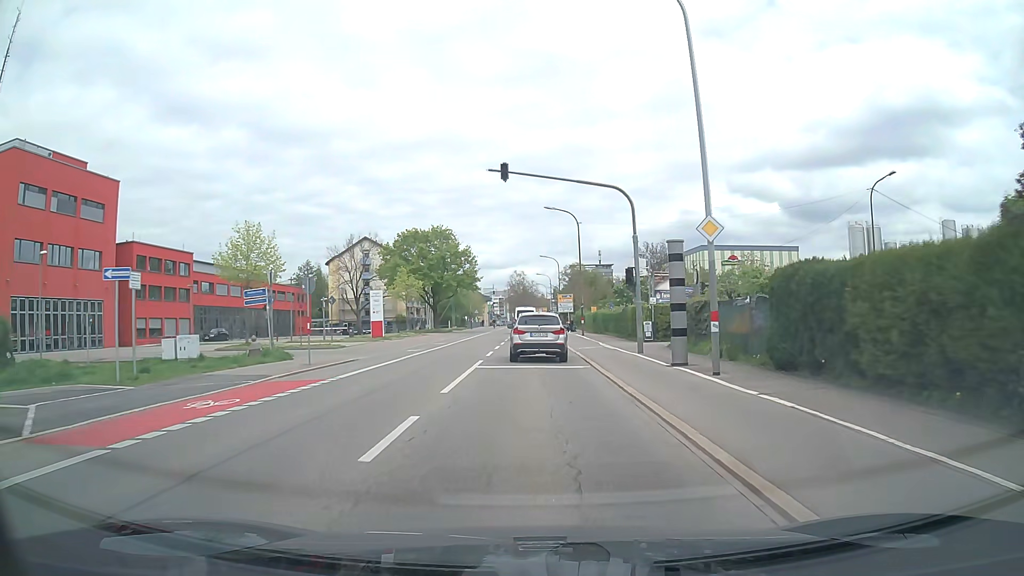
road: secondary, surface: asphalt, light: Day
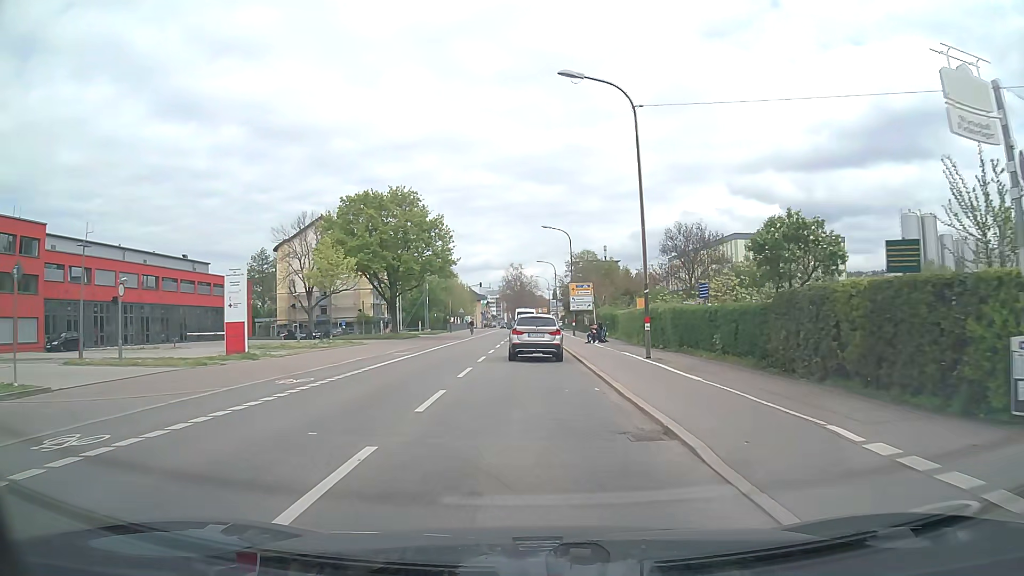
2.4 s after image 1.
(0.0, +27.0) m; +1°
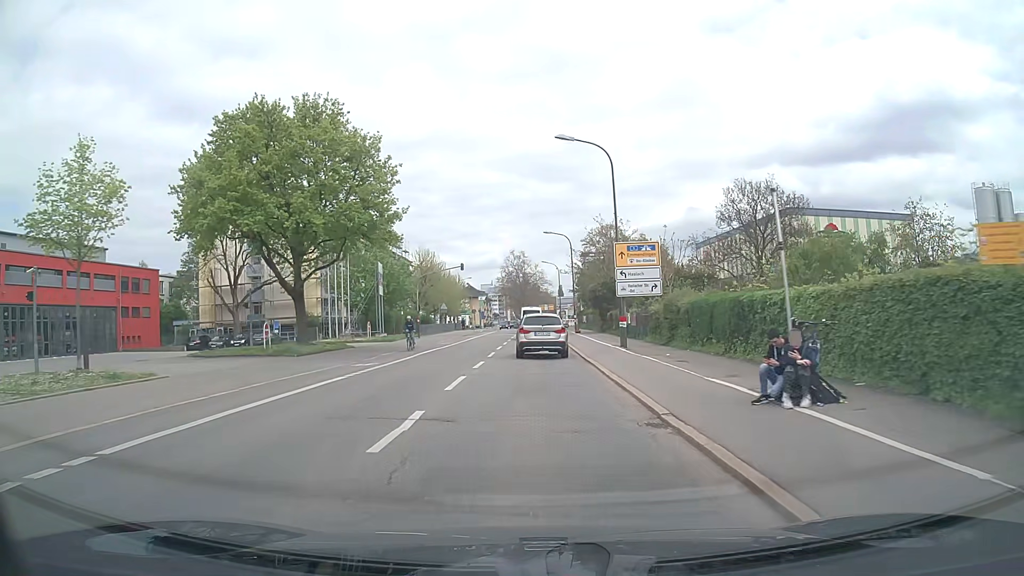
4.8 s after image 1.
(-0.3, +27.4) m; 0°
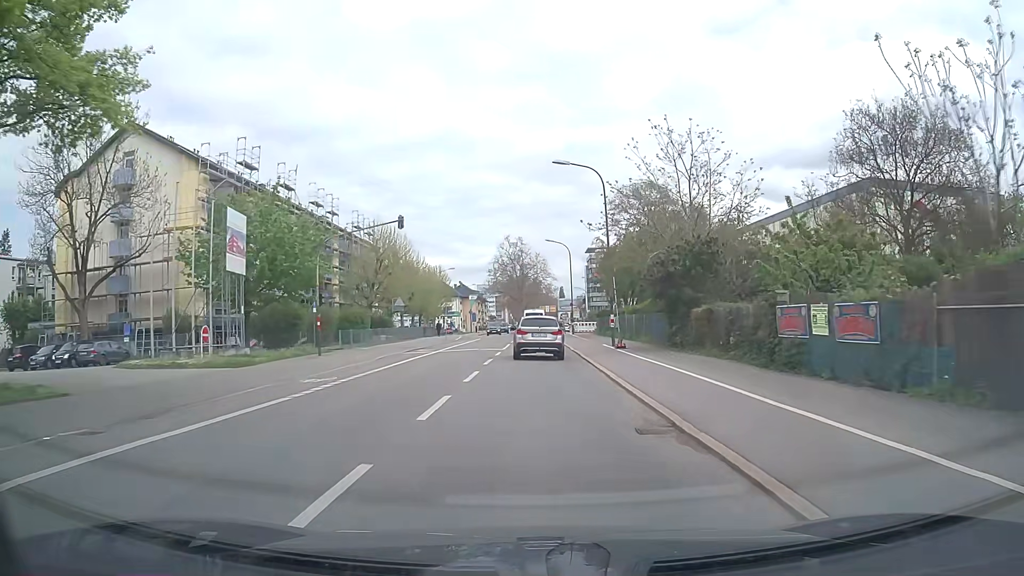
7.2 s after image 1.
(-0.2, +27.7) m; 0°
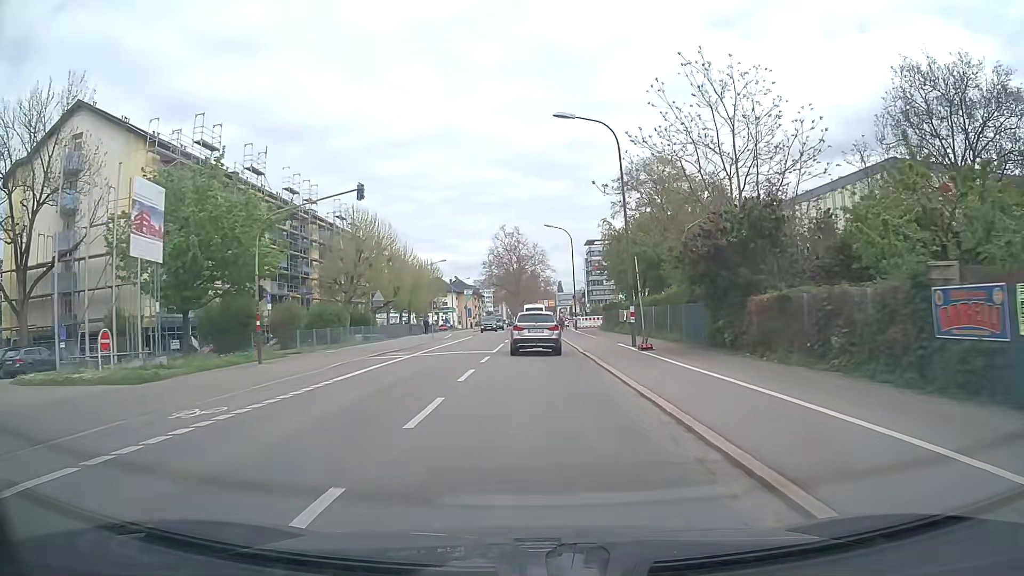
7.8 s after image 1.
(0.0, +7.0) m; 0°
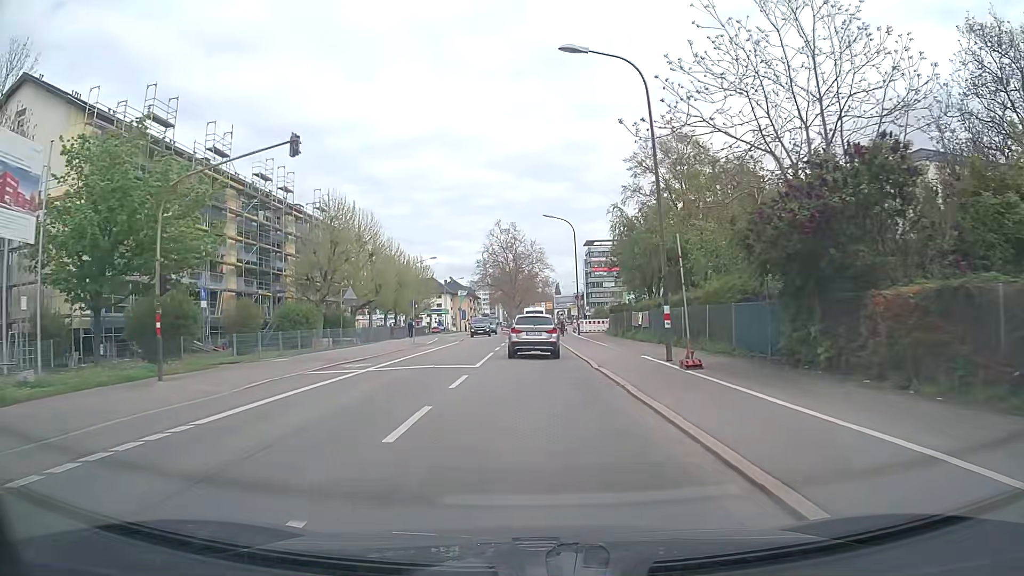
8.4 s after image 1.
(0.0, +7.0) m; 0°
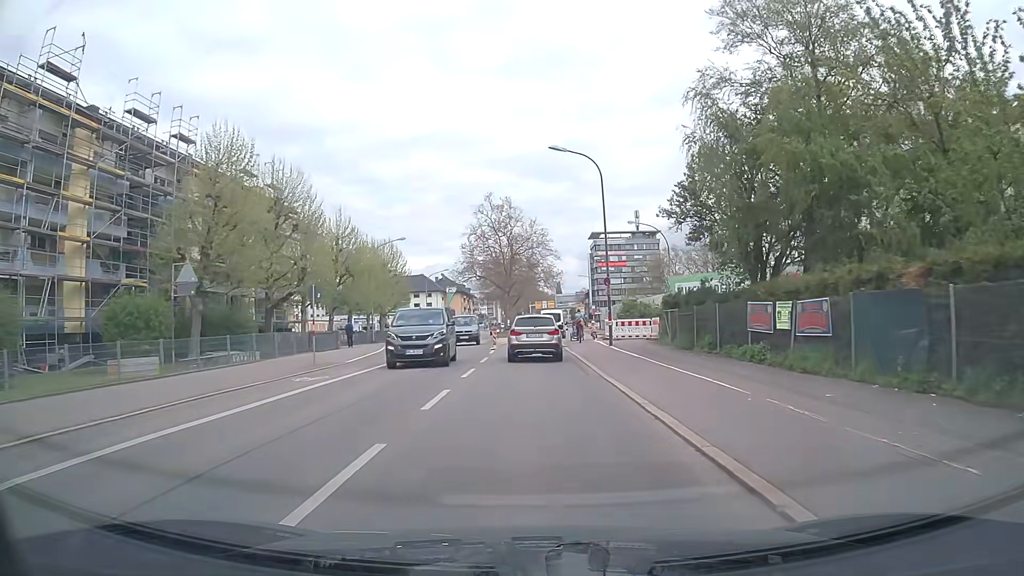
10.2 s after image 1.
(+0.1, +20.6) m; 0°
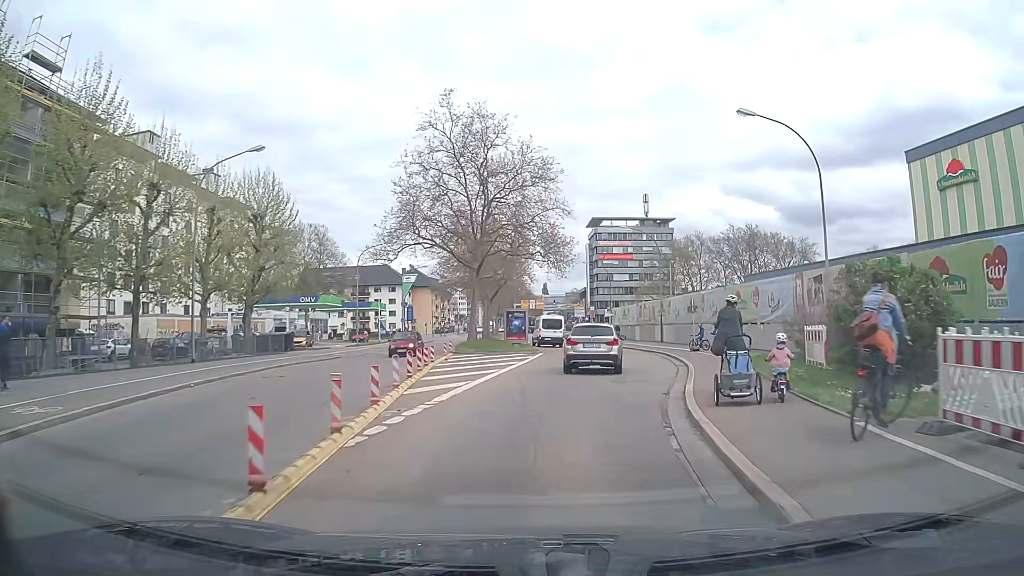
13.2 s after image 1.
(-0.4, +34.0) m; +1°
(0, +10) (+1, +20) (+2, +30) (+2, +40) (+2, +50) (+2, +60) (+2, +70) (+1, +80) (+1, +90) (+1, +100) m
